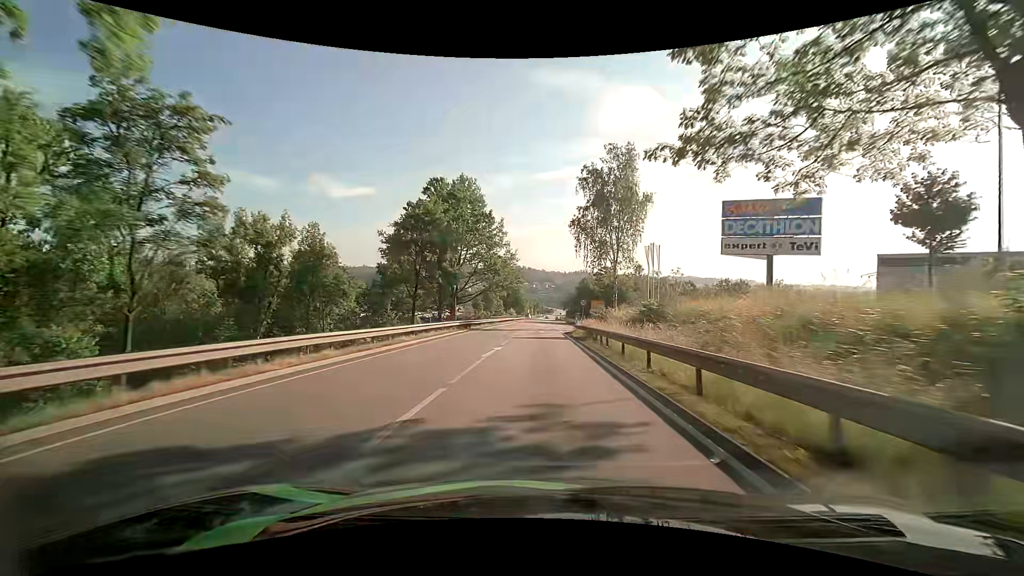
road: primary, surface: asphalt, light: Day
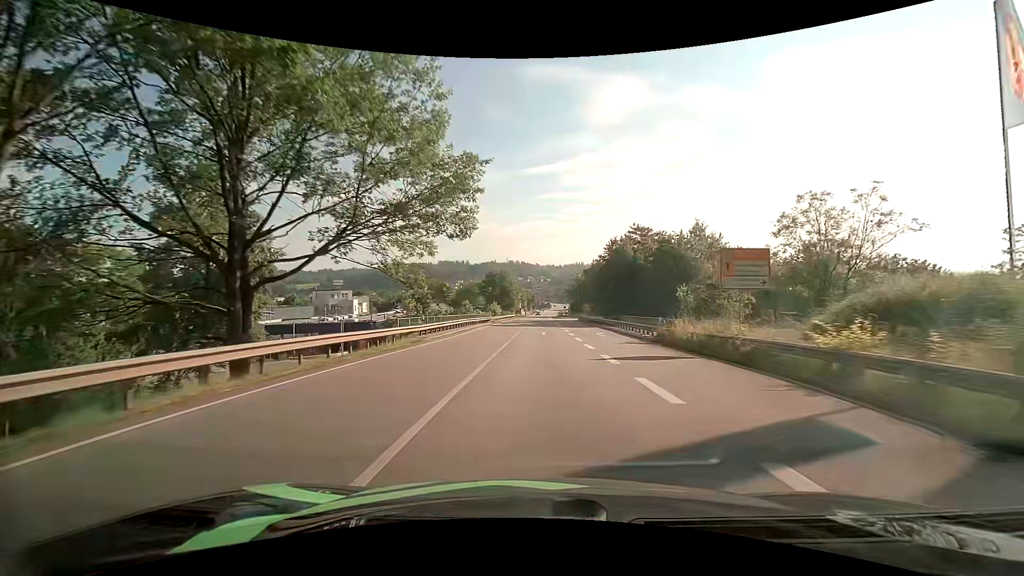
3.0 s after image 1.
(-0.2, +50.1) m; 0°
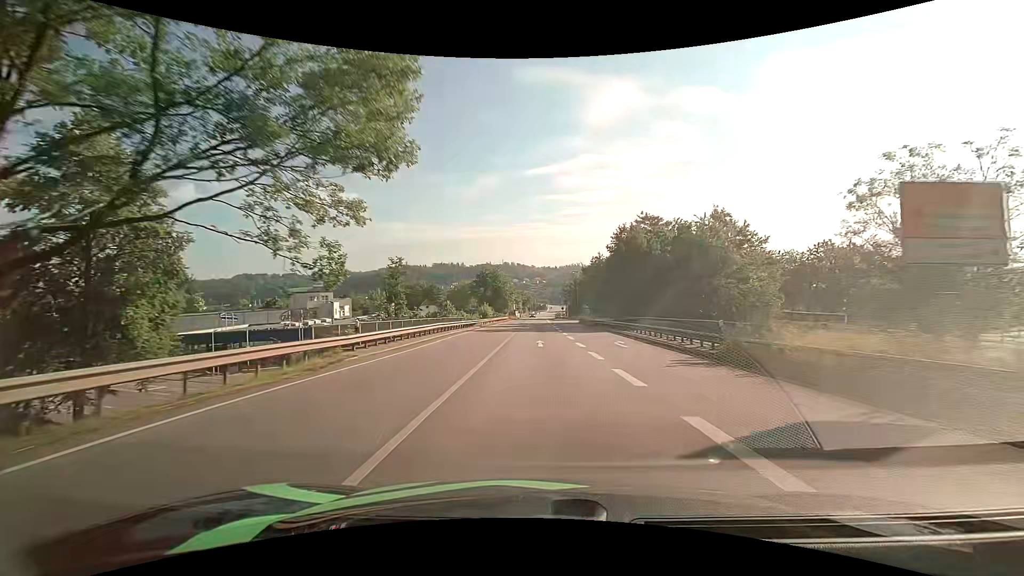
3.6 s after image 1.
(+0.1, +10.0) m; +1°
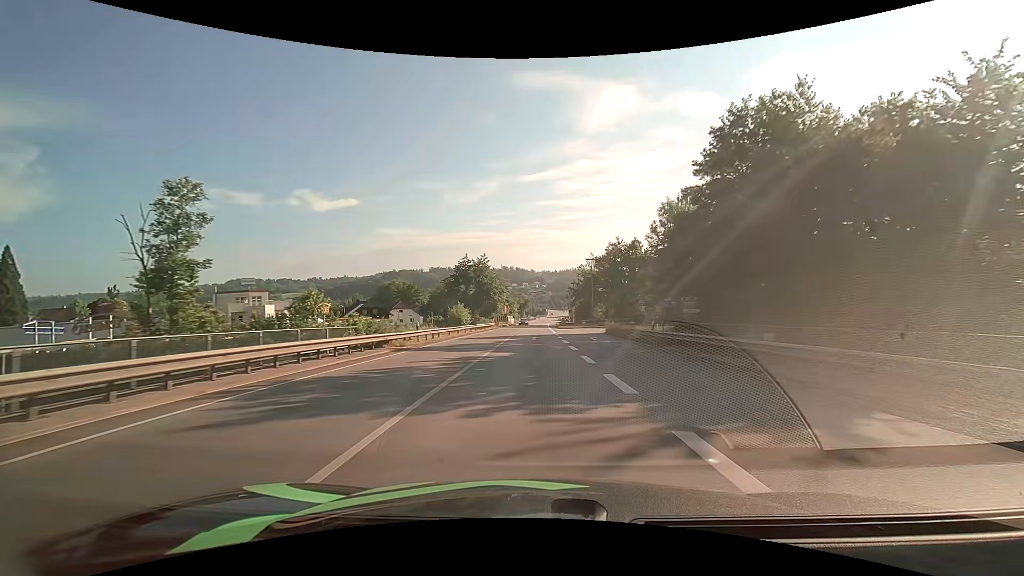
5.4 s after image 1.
(-0.1, +31.0) m; 0°
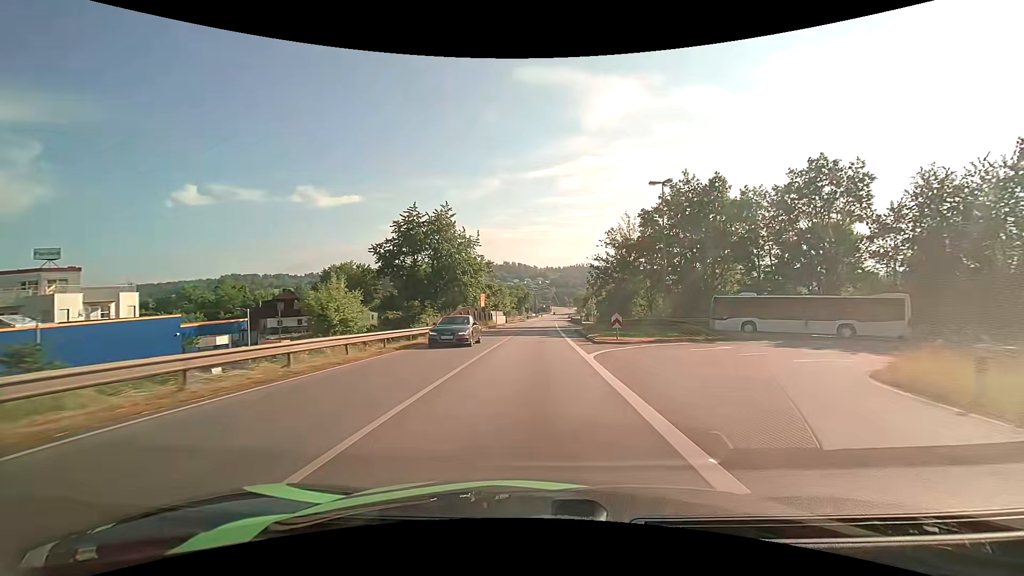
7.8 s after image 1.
(-0.2, +41.5) m; 0°
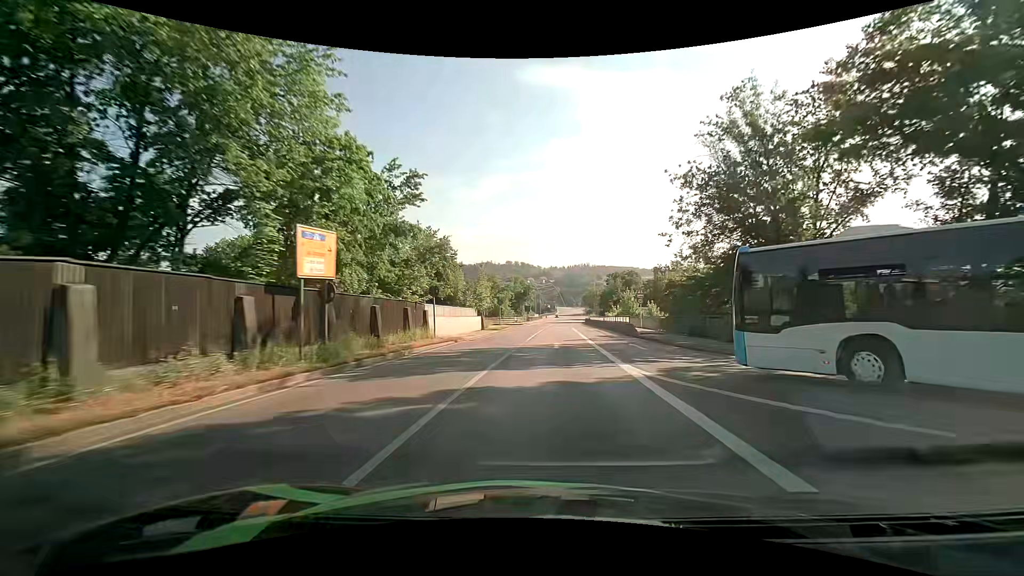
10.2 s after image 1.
(-0.2, +40.9) m; -1°
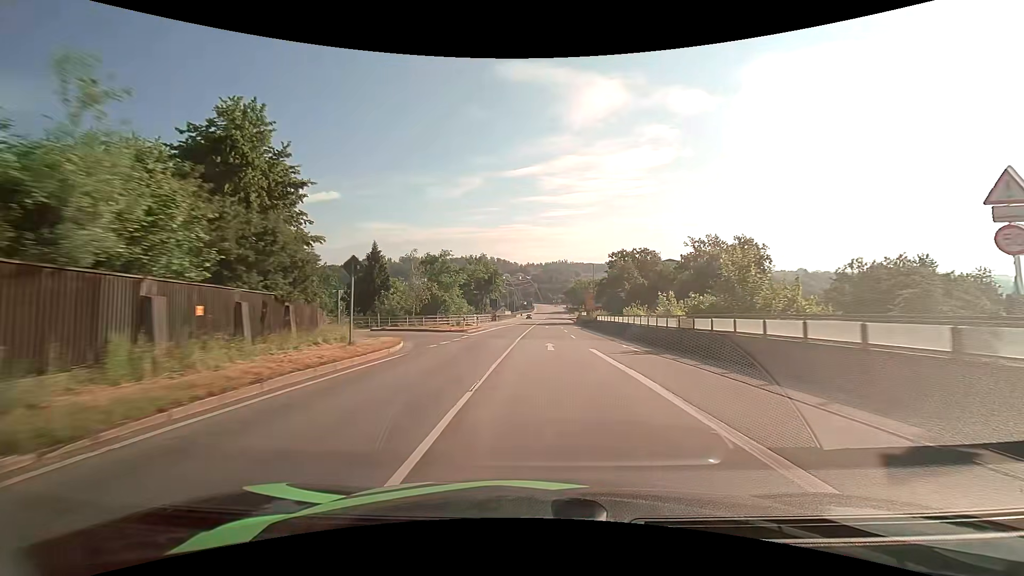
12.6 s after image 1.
(+0.9, +41.4) m; +3°
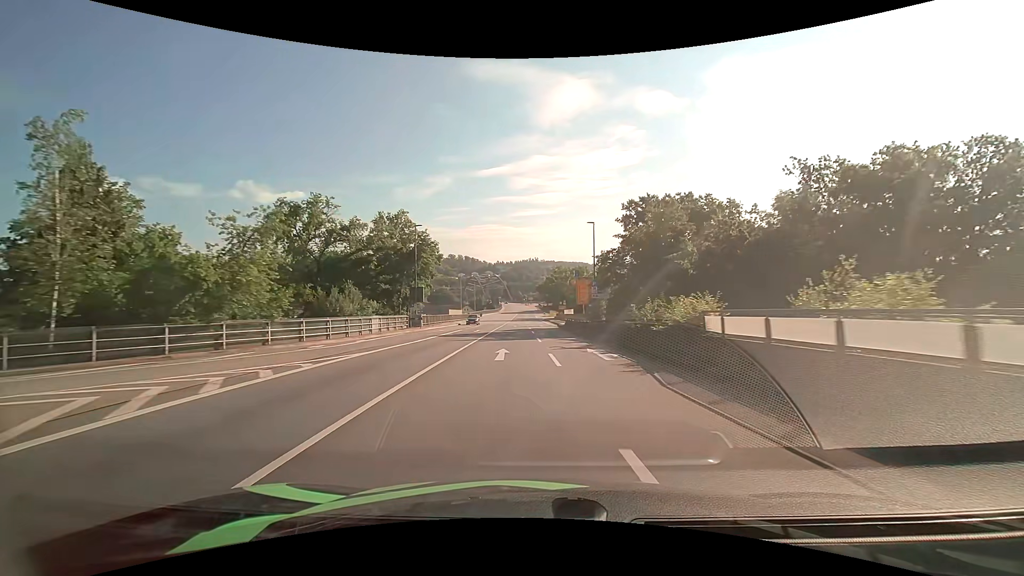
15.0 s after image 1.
(+1.2, +40.5) m; +3°
(0, +10) (0, +20) (0, +30) (0, +40) (0, +50) (0, +60) (0, +70) (-1, +80) (-1, +90) (-1, +100) m
